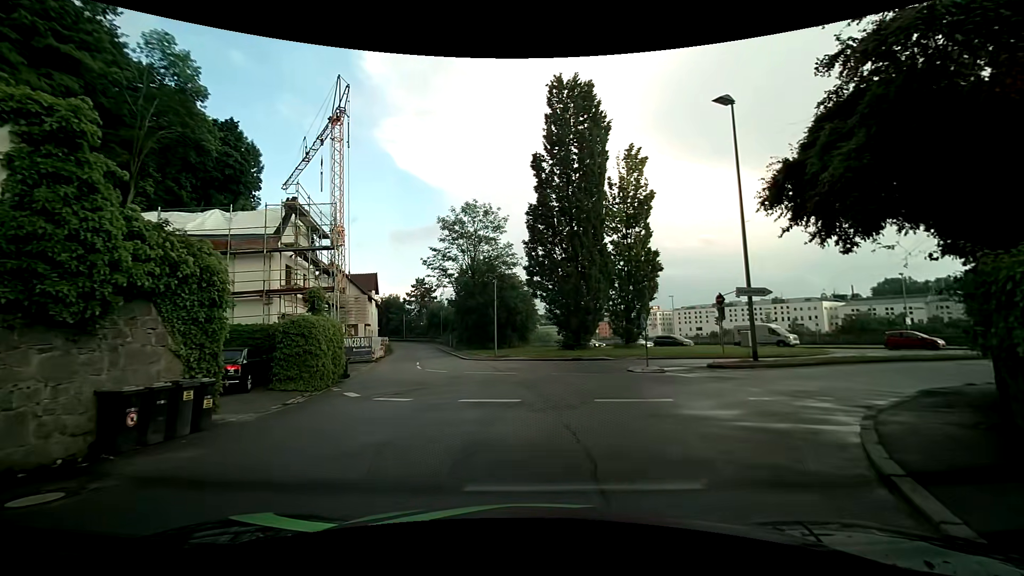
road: residential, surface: asphalt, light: Day
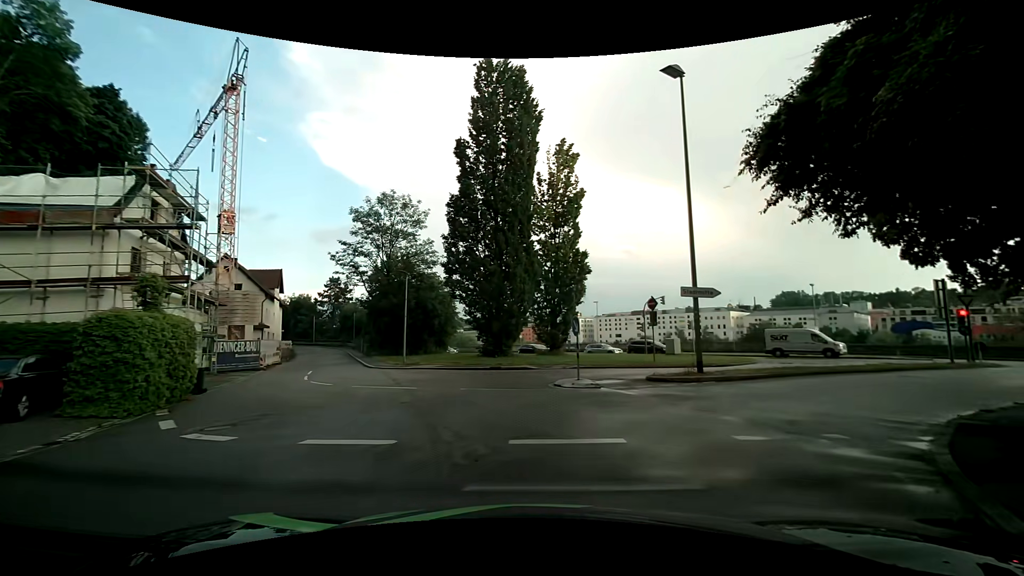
(+0.2, +3.7) m; +8°
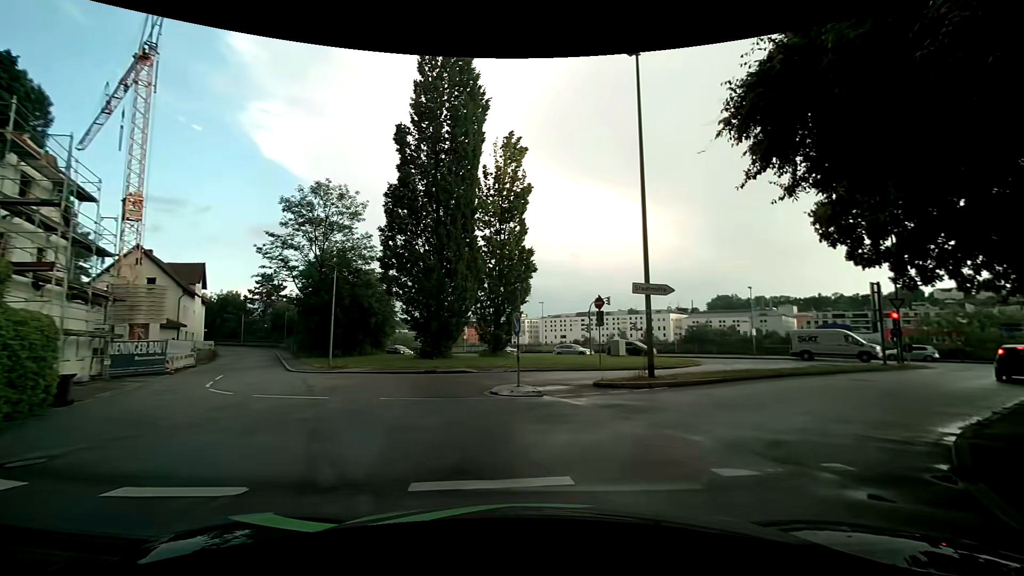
(+0.1, +1.9) m; +6°
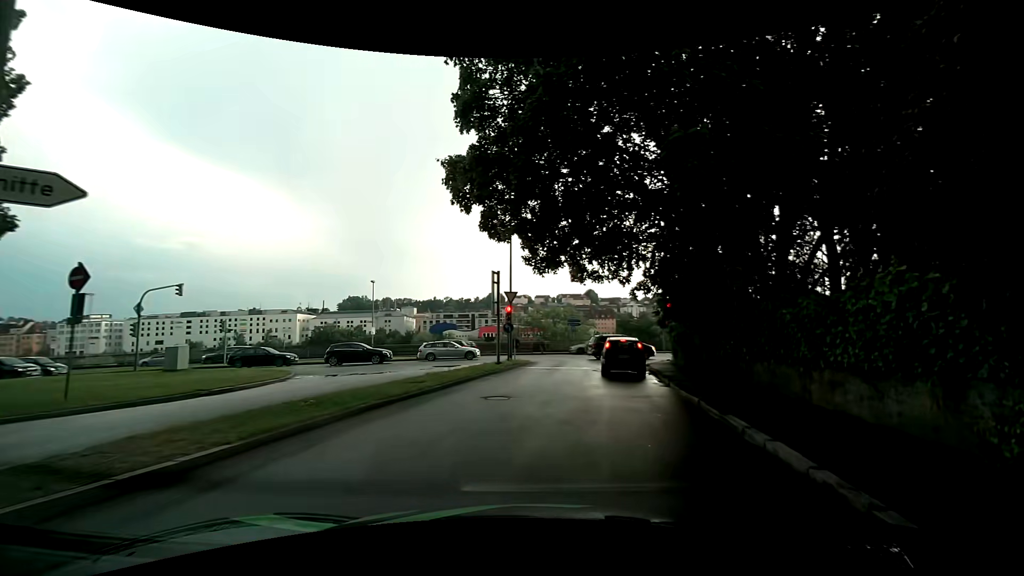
(+3.3, +9.3) m; +41°
